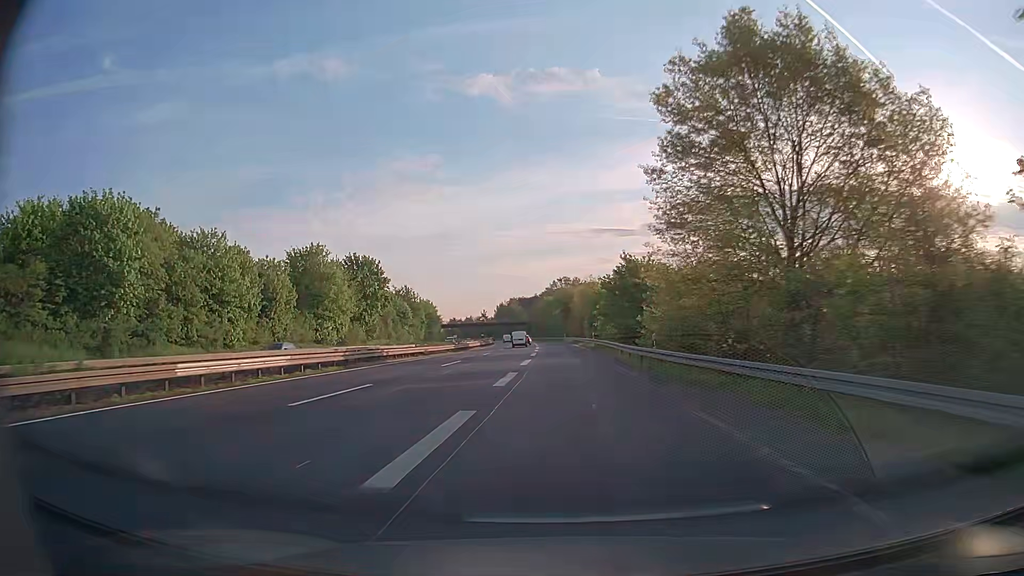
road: trunk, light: Day
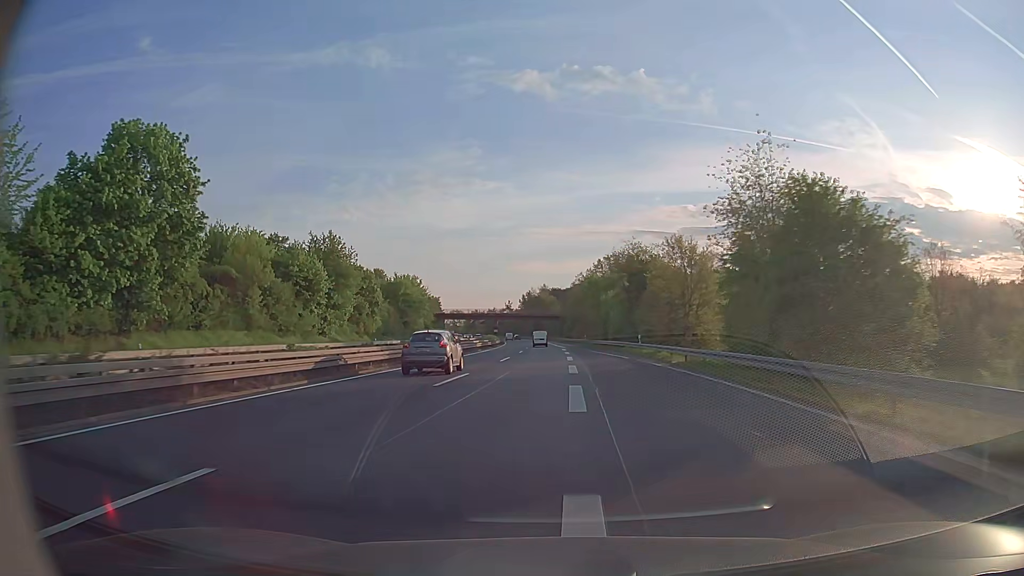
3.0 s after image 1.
(-1.9, +67.0) m; -3°
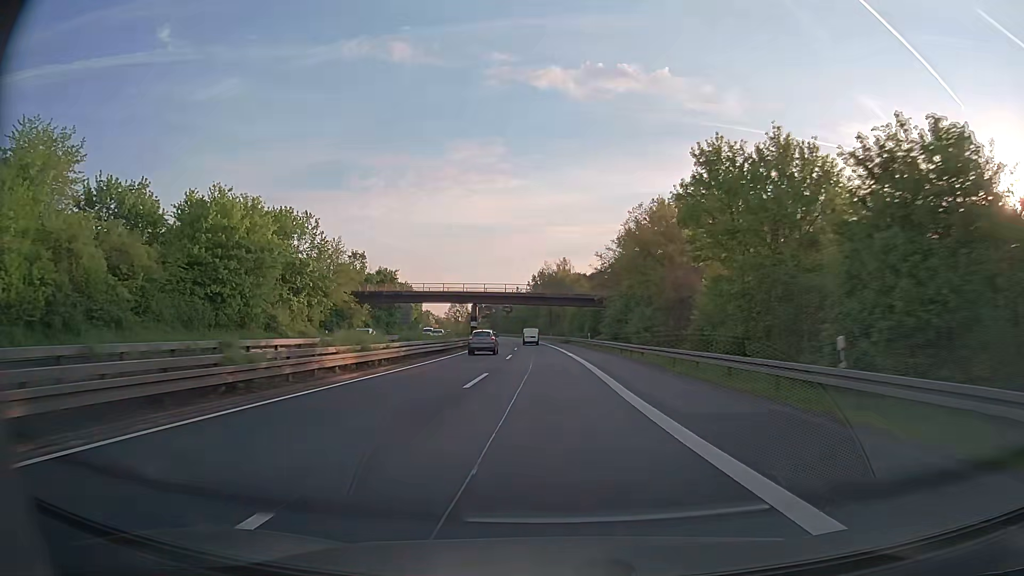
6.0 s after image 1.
(-1.1, +73.9) m; -2°
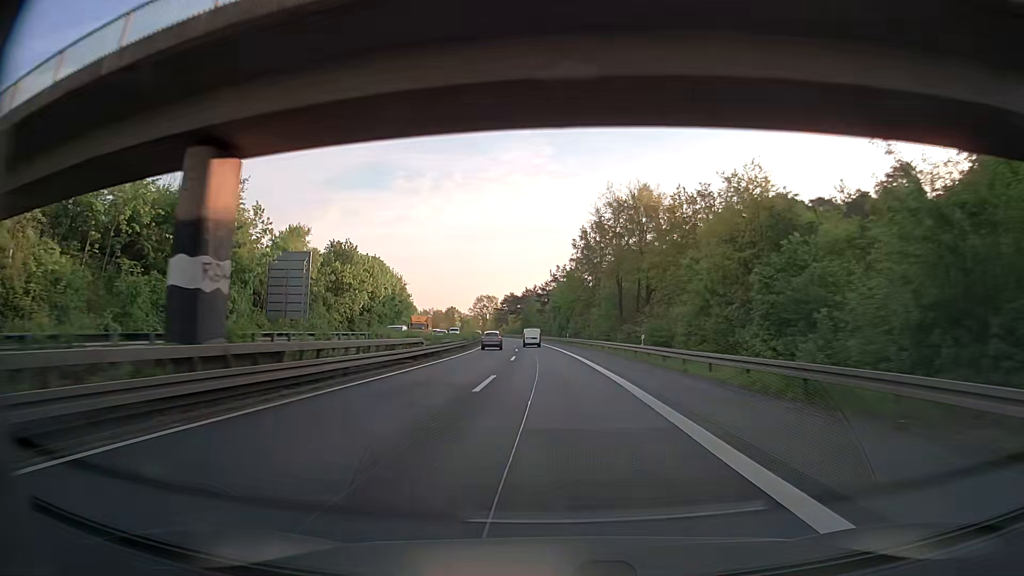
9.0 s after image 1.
(-2.6, +77.6) m; -4°
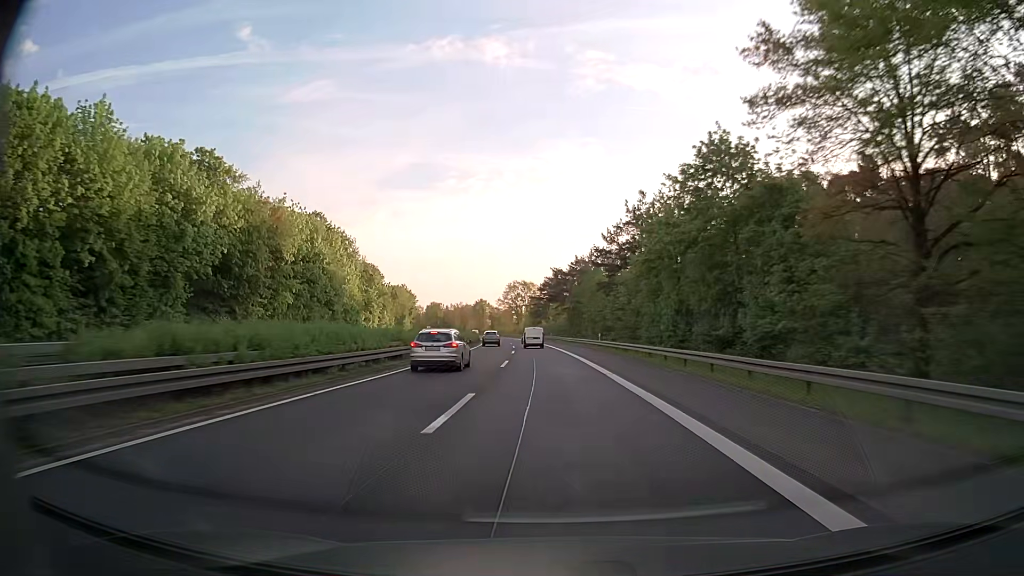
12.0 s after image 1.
(-2.9, +80.6) m; -4°
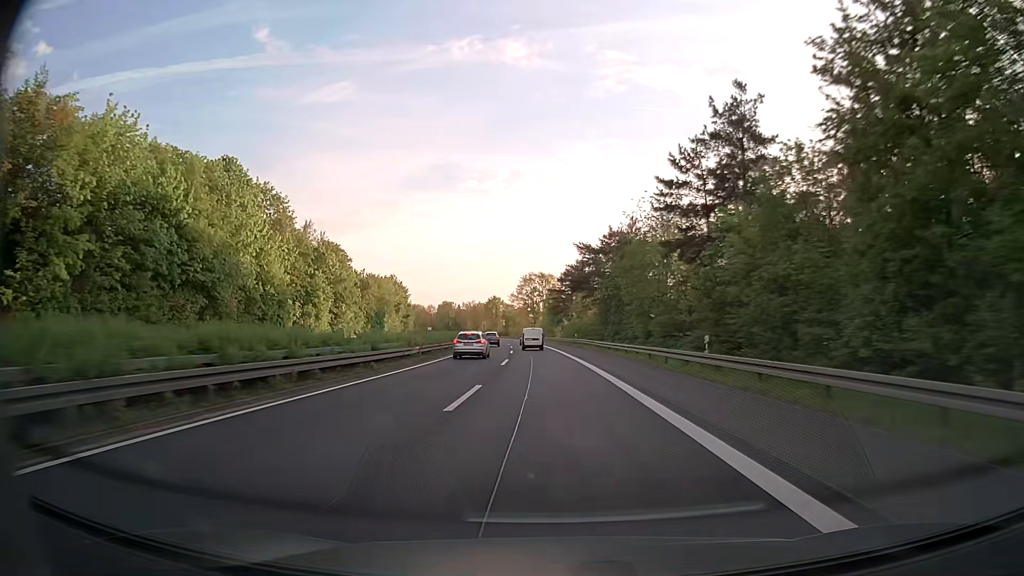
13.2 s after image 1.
(-0.5, +33.2) m; -2°
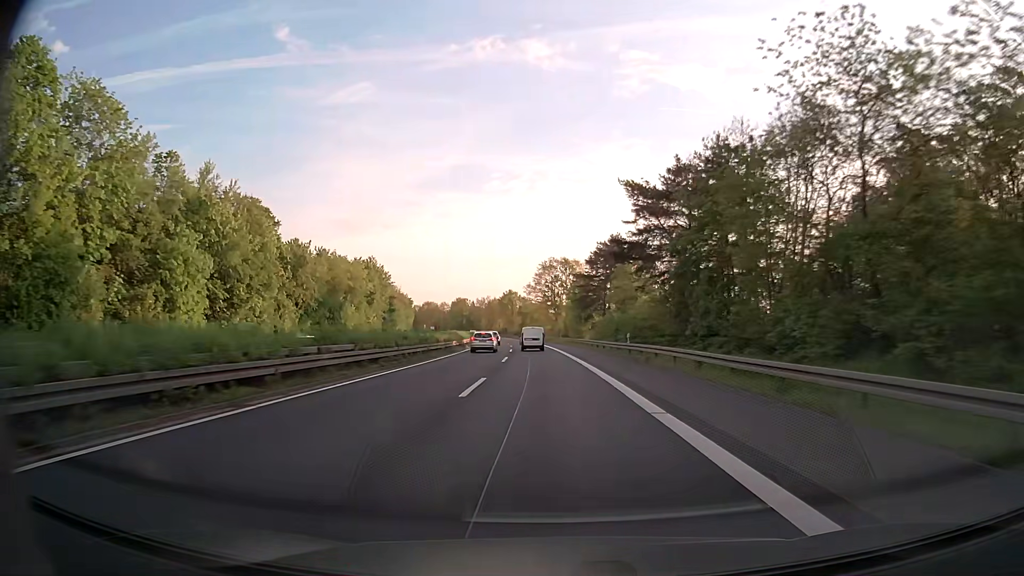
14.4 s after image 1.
(-0.5, +33.7) m; -2°
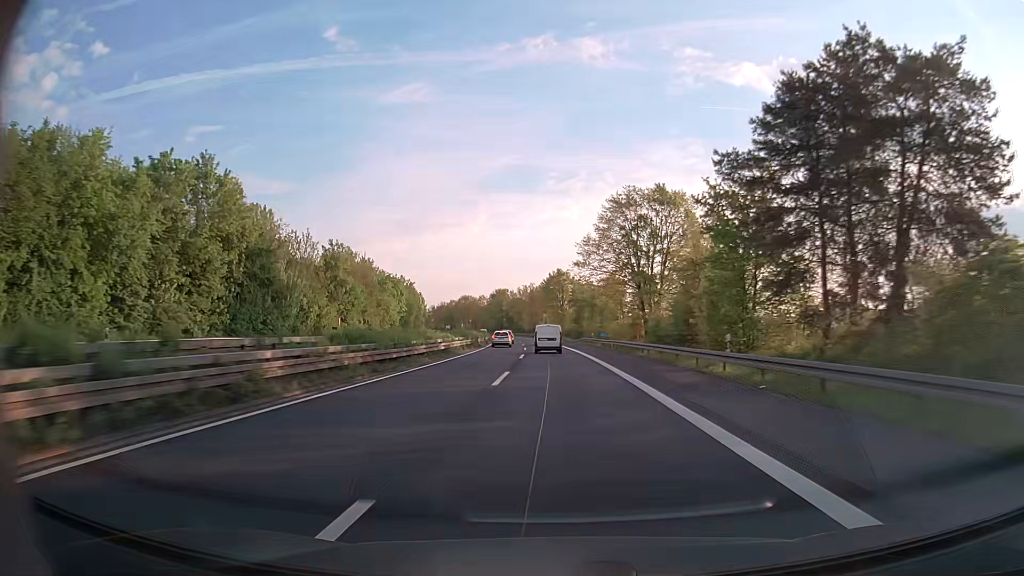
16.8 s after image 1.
(-3.1, +69.3) m; -5°
(0, +10) (0, +20) (0, +30) (-1, +40) (-1, +50) (-2, +60) (-3, +70) (-4, +80) (-5, +90) (-6, +100) m
